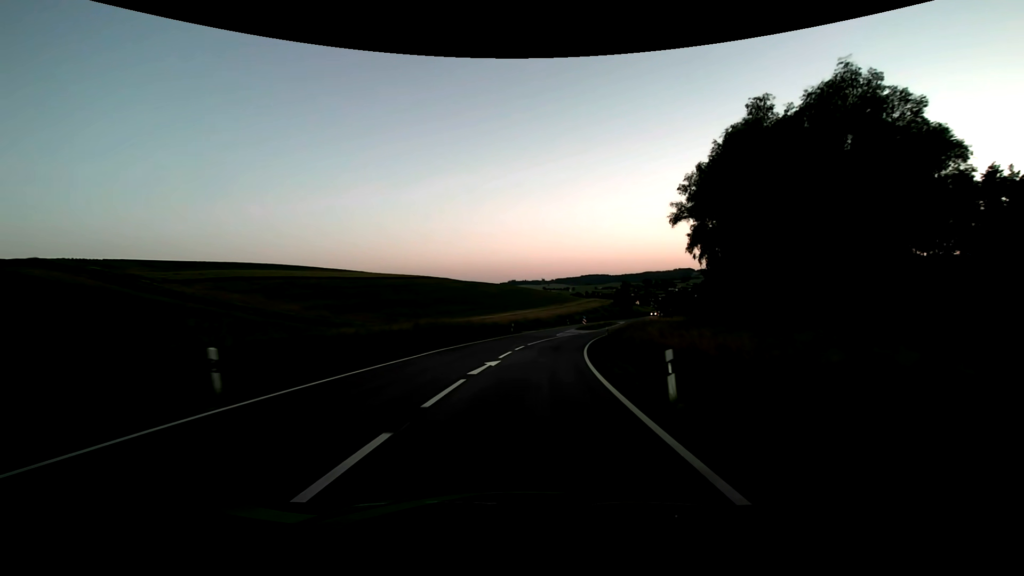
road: secondary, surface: asphalt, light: Dusk
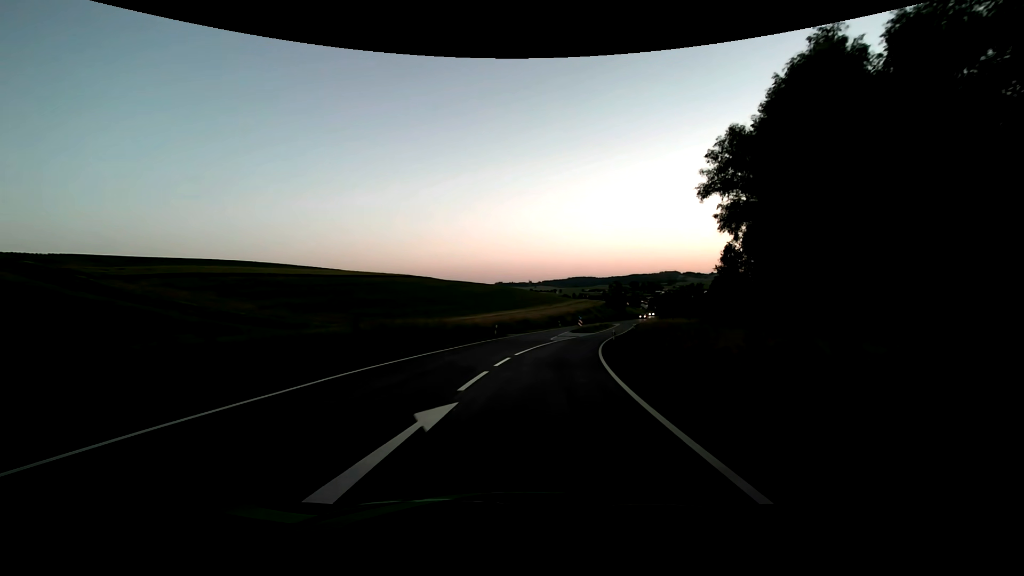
(+0.1, +10.1) m; +1°
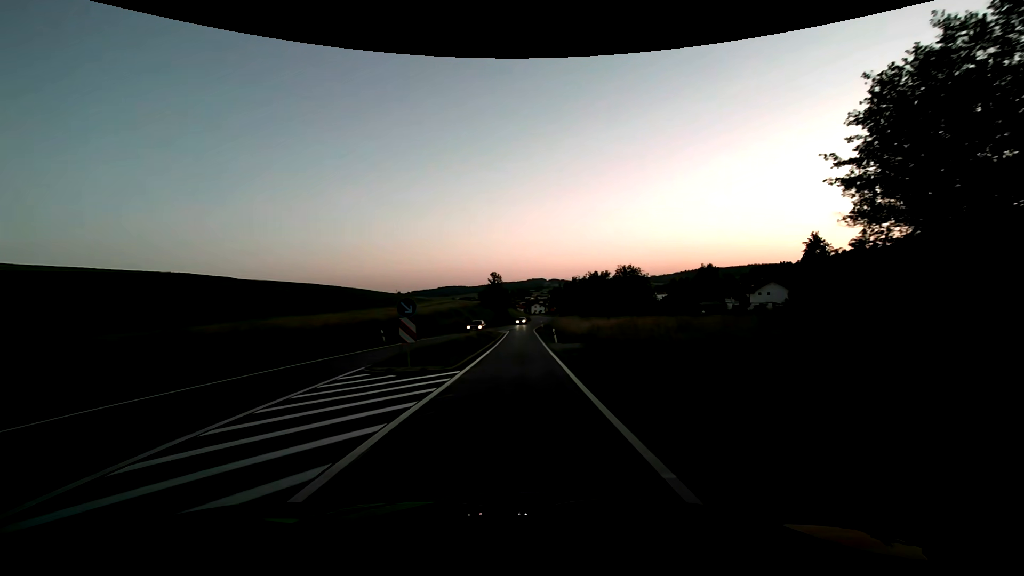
(+6.7, +47.3) m; +15°
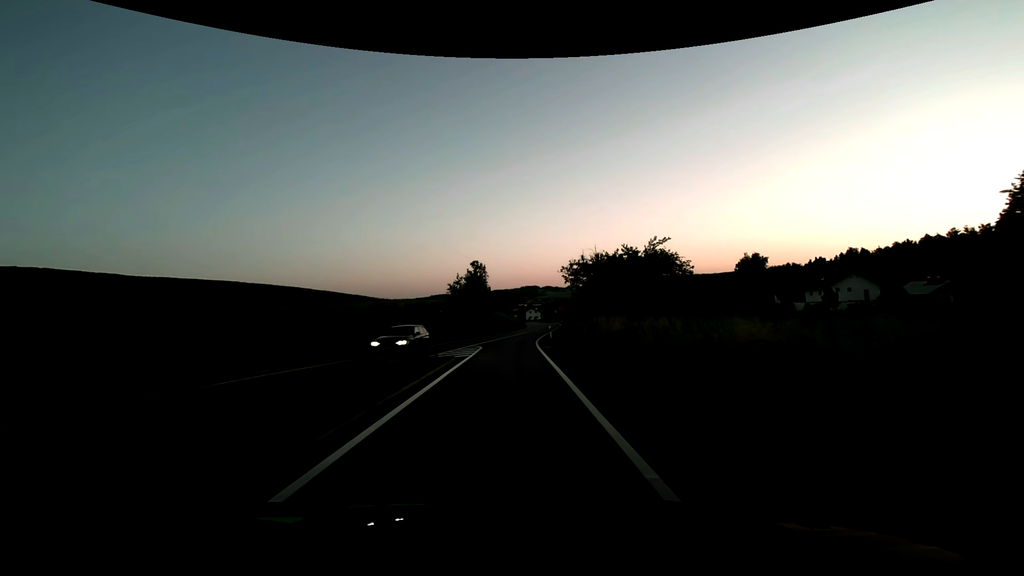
(+0.7, +34.7) m; +1°
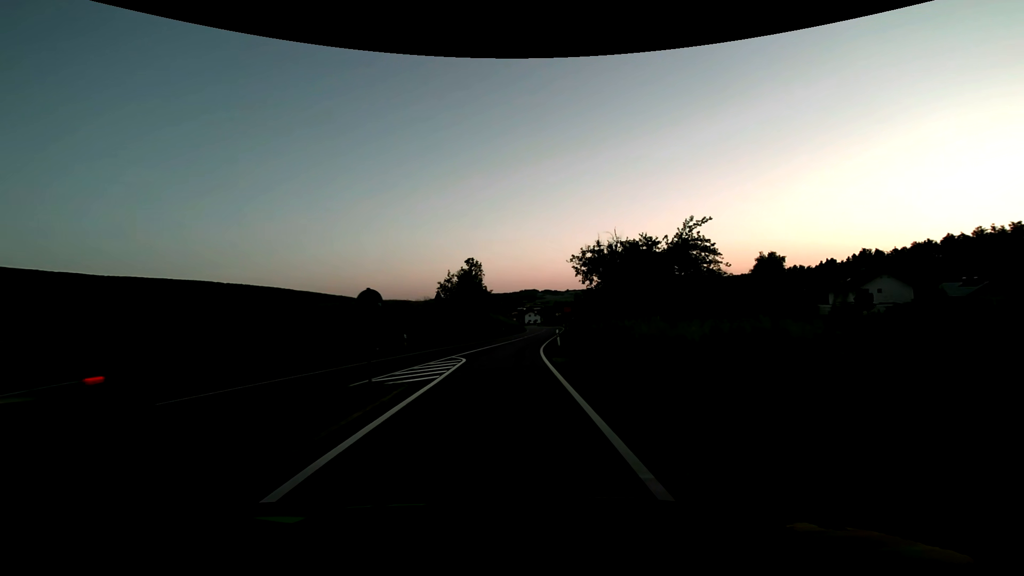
(0.0, +8.2) m; 0°
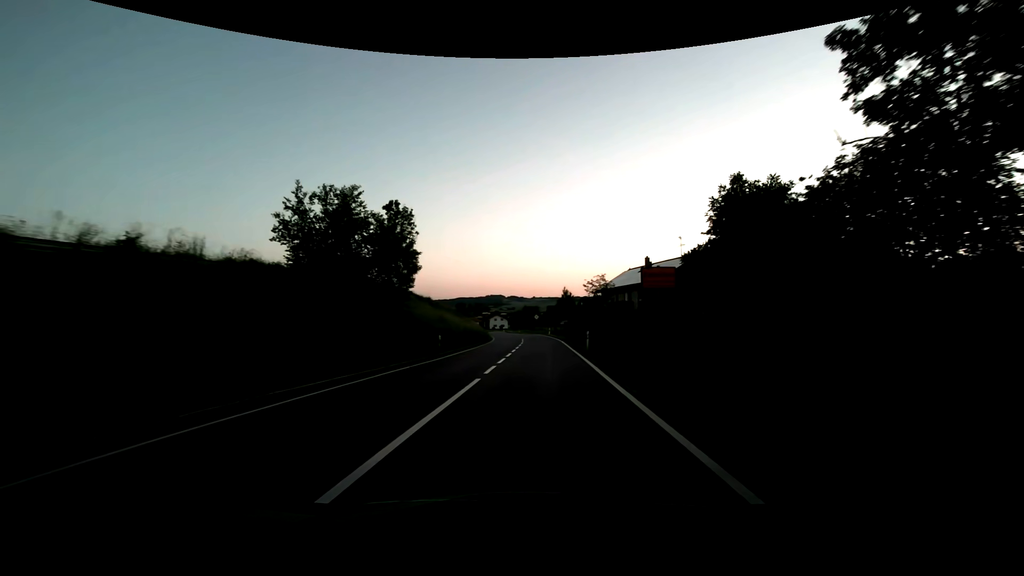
(+0.3, +38.6) m; +3°
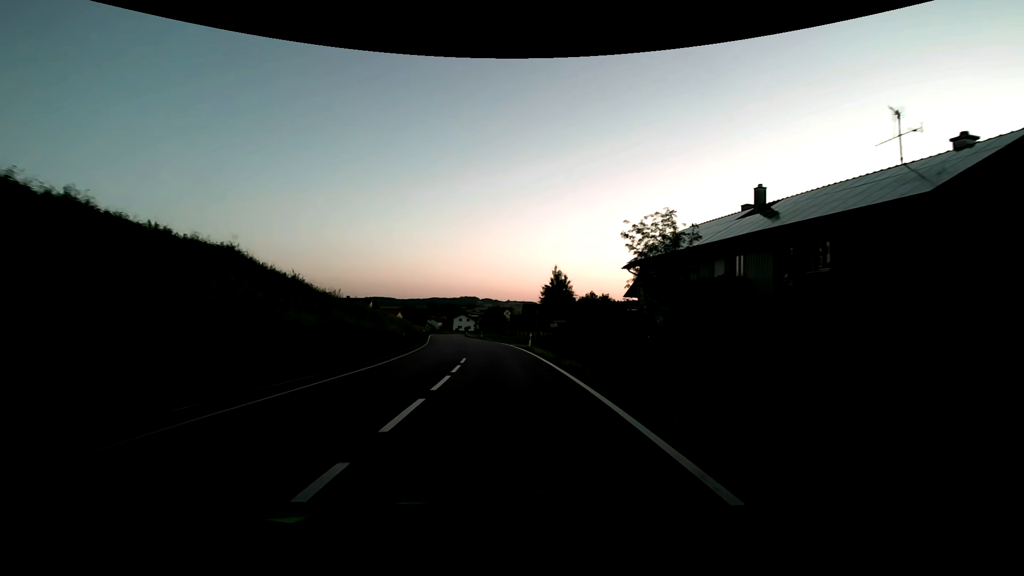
(+1.9, +35.4) m; +3°
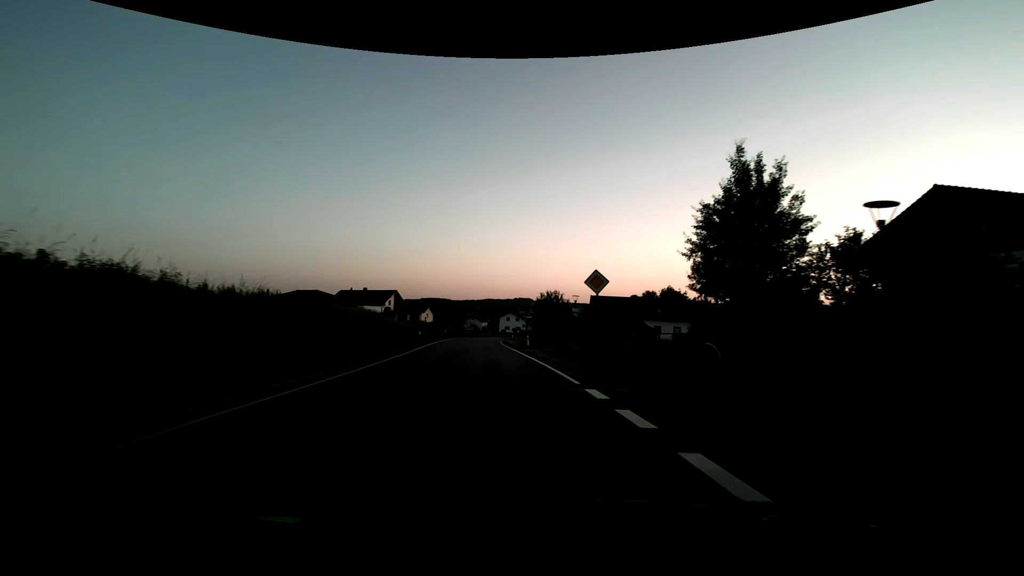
(-1.3, +35.1) m; -5°
(0, +10) (-1, +20) (-1, +30) (-2, +40) (-3, +50) (-3, +60) (-3, +70) (-2, +80) (+1, +90) (+3, +99) m
